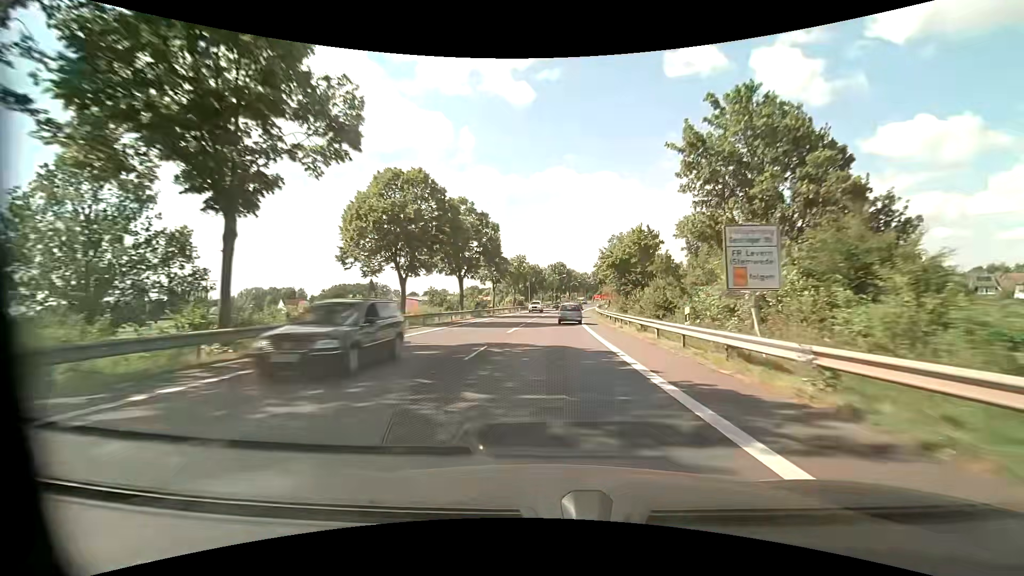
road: primary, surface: asphalt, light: Day
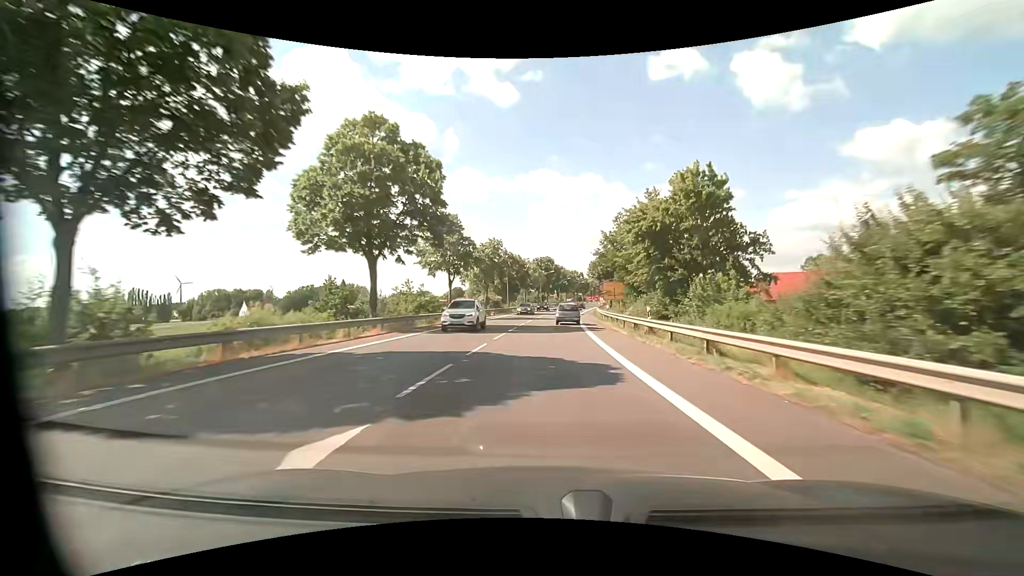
(+0.4, +22.8) m; +2°
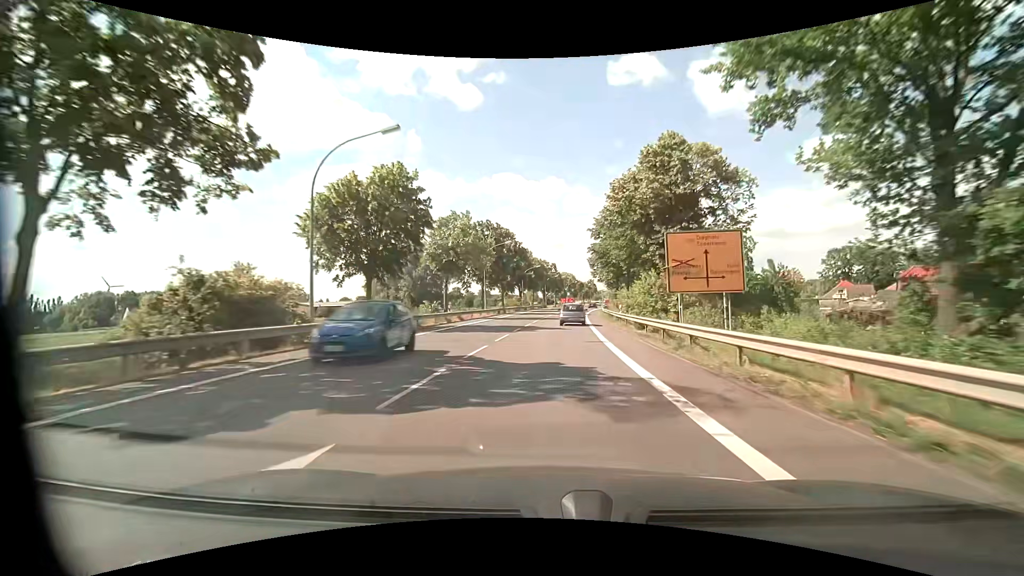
(+1.9, +54.5) m; +4°
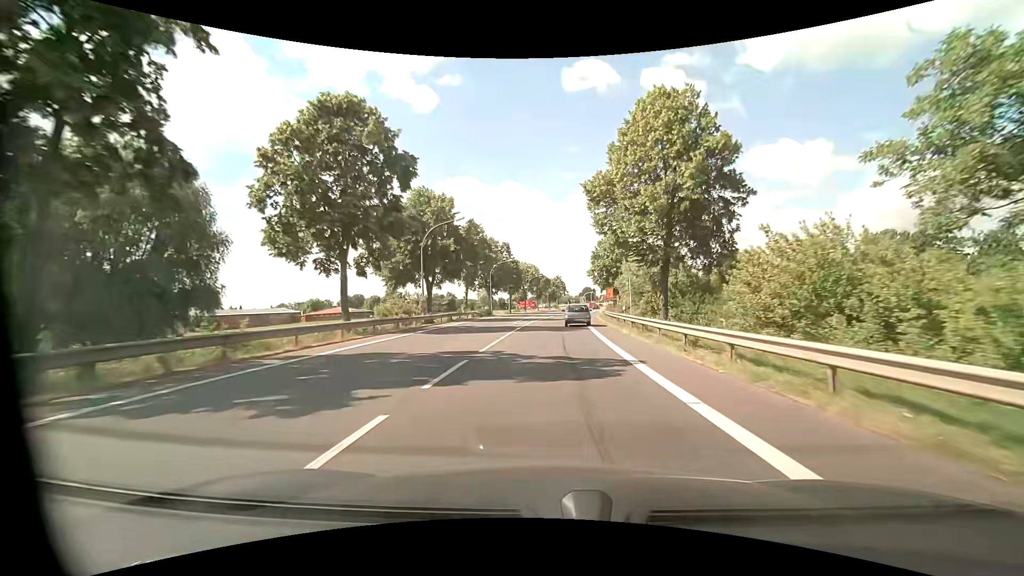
(+1.9, +52.1) m; +4°
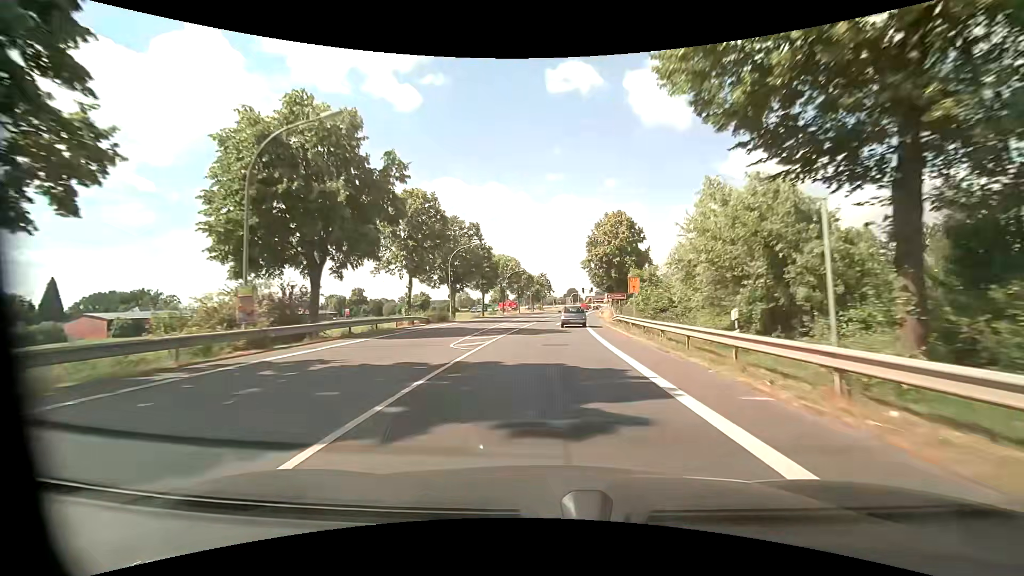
(+0.4, +20.5) m; +1°
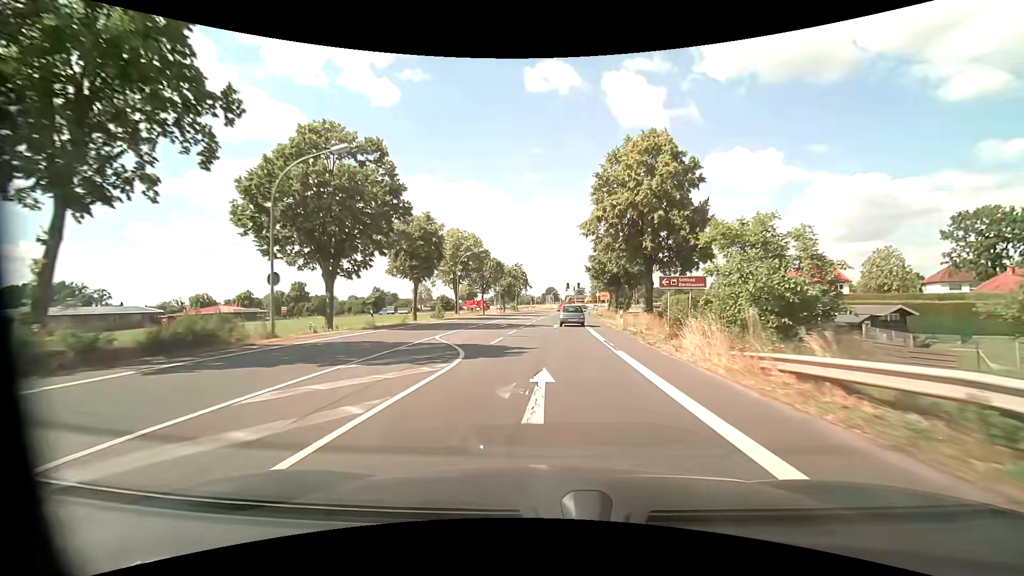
(+0.9, +30.5) m; +3°
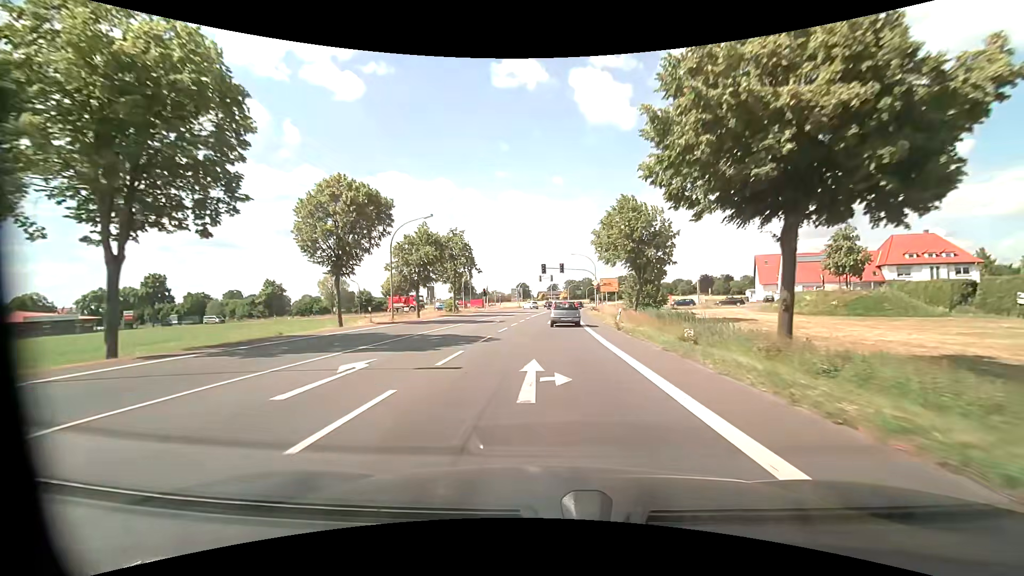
(+1.6, +48.9) m; +3°
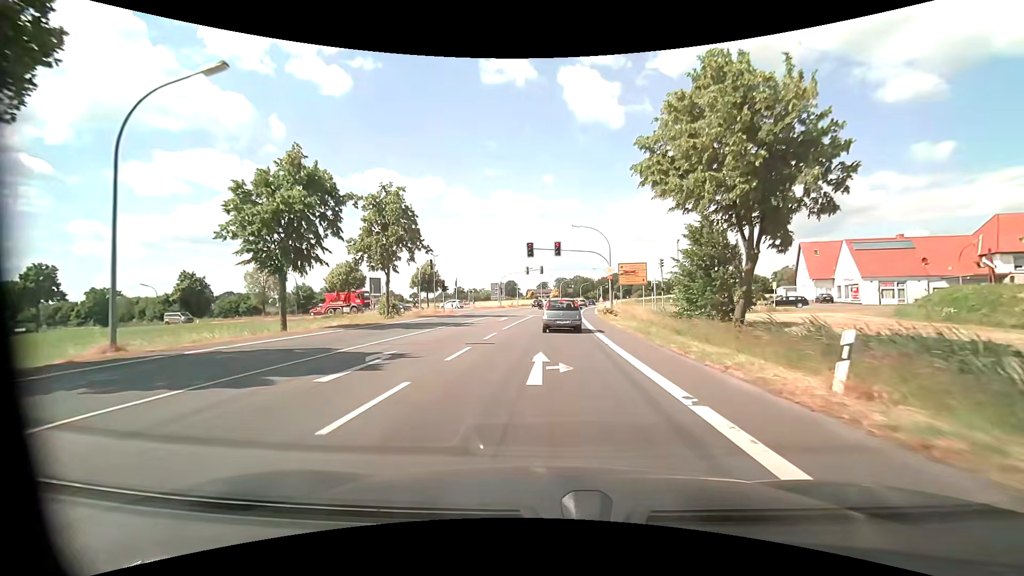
(+0.3, +23.2) m; +1°
(0, +10) (0, +20) (0, +30) (+1, +40) (+1, +50) (+2, +60) (+3, +70) (+4, +80) (+6, +90) (+7, +100) m
